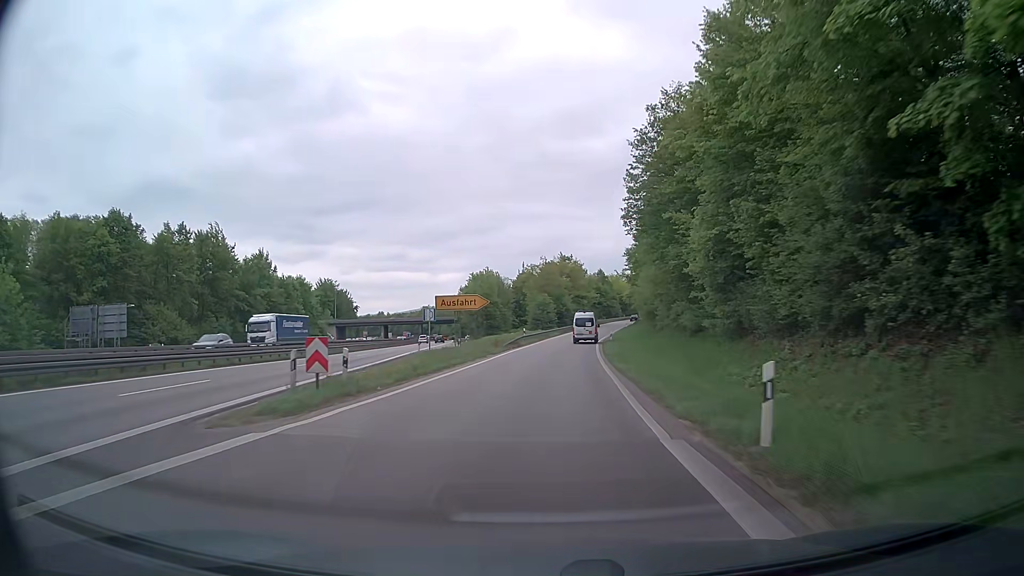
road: trunk_link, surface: asphalt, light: Day
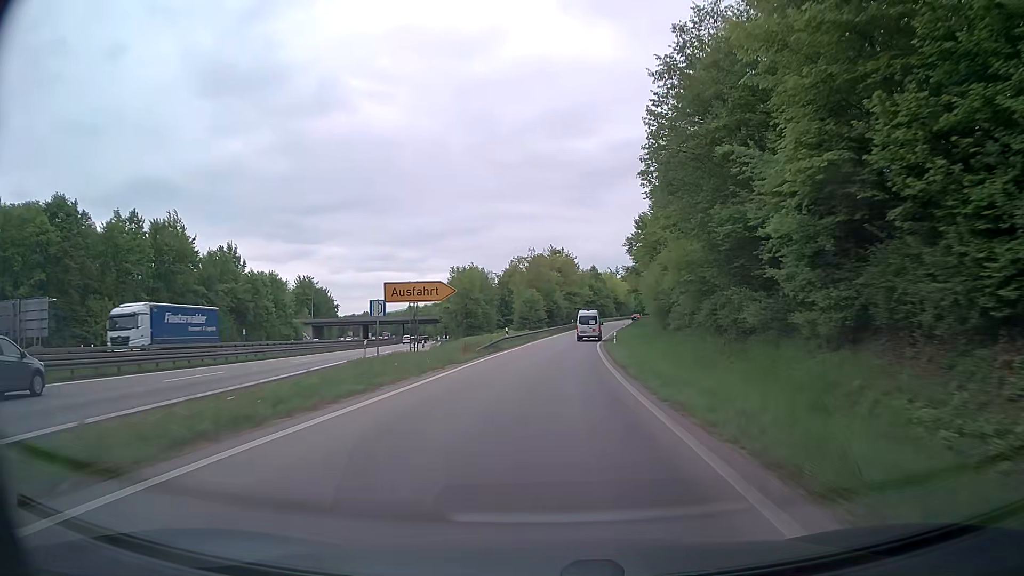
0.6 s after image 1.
(+0.1, +11.4) m; +1°
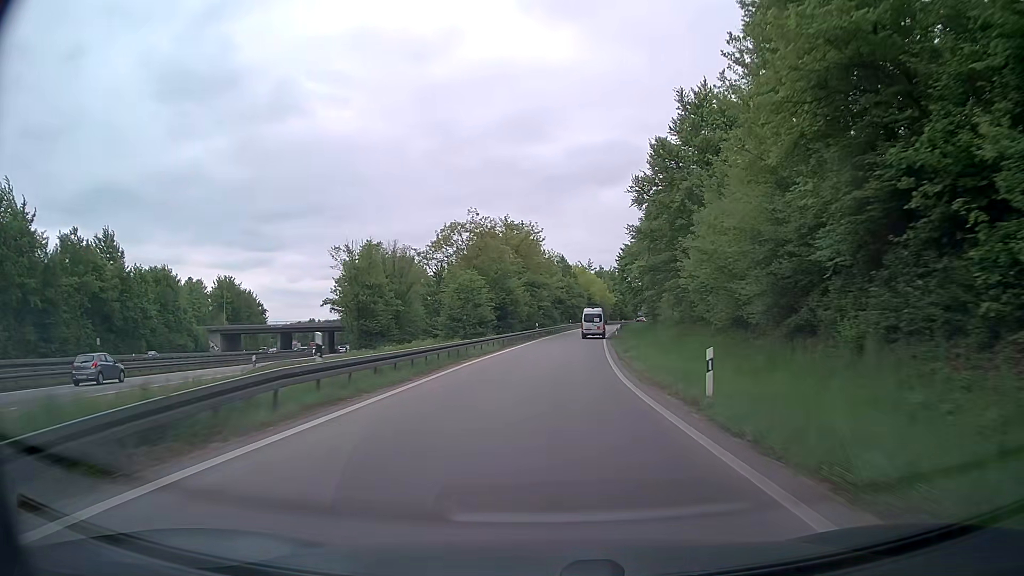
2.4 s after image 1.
(+0.7, +33.8) m; +3°
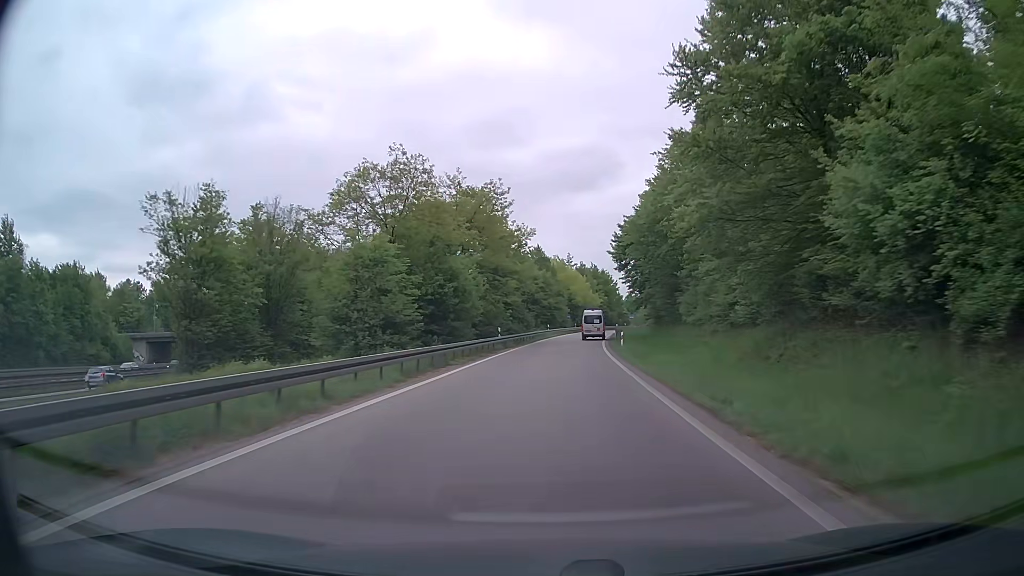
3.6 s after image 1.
(+0.4, +22.0) m; +2°
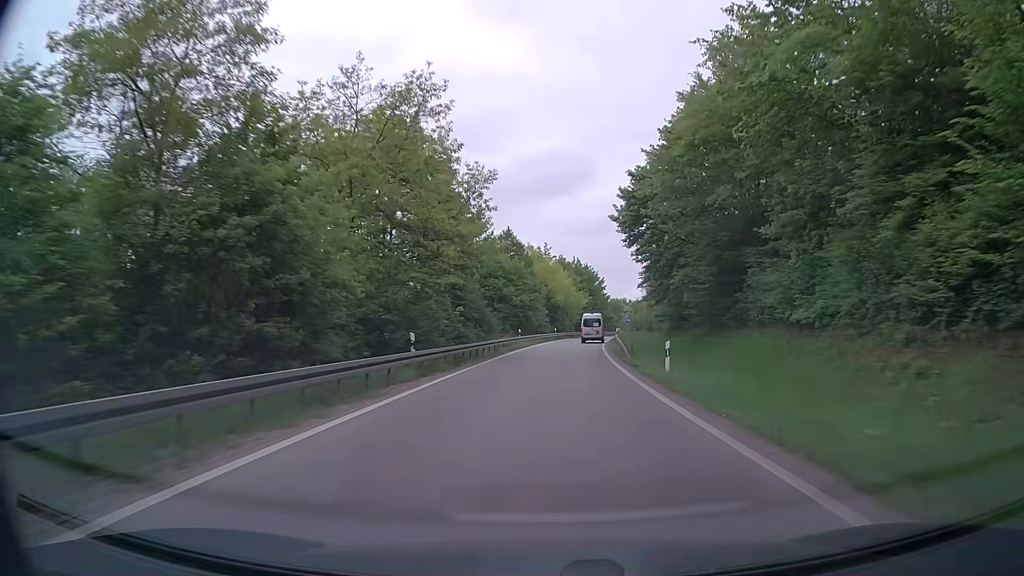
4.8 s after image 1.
(+0.4, +21.2) m; +2°
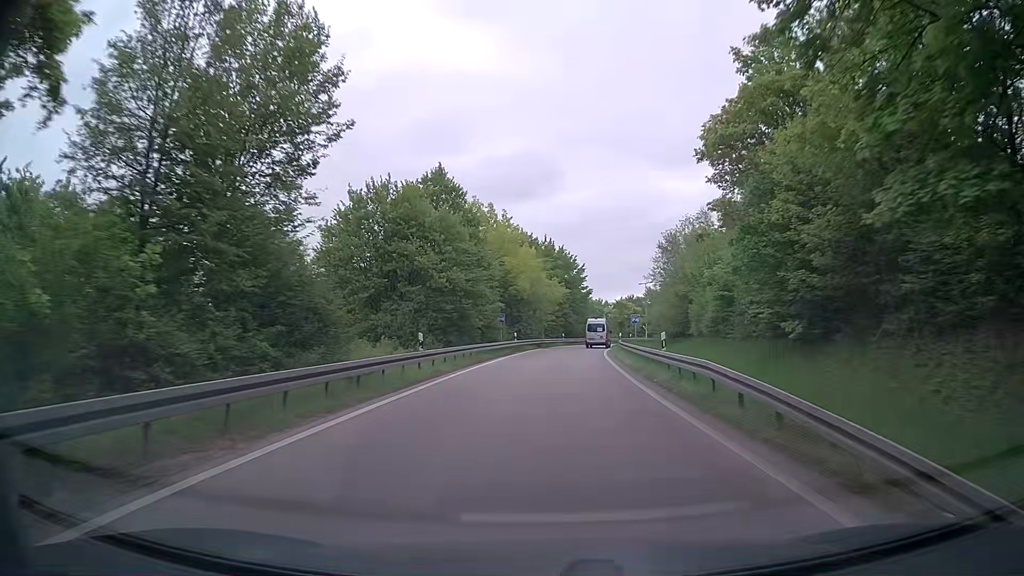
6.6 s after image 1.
(+0.8, +30.3) m; +3°
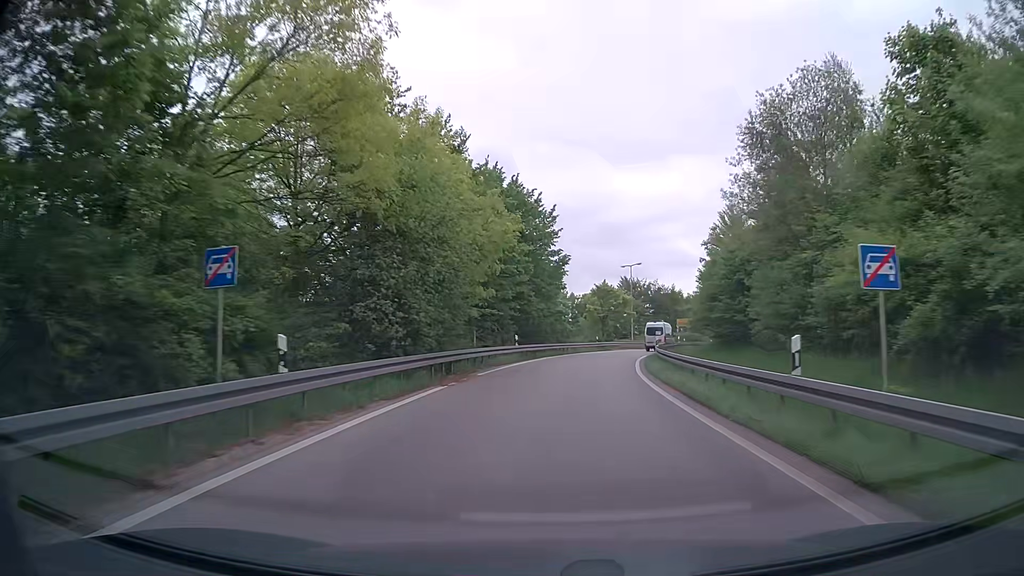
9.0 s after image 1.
(+1.2, +37.7) m; +4°
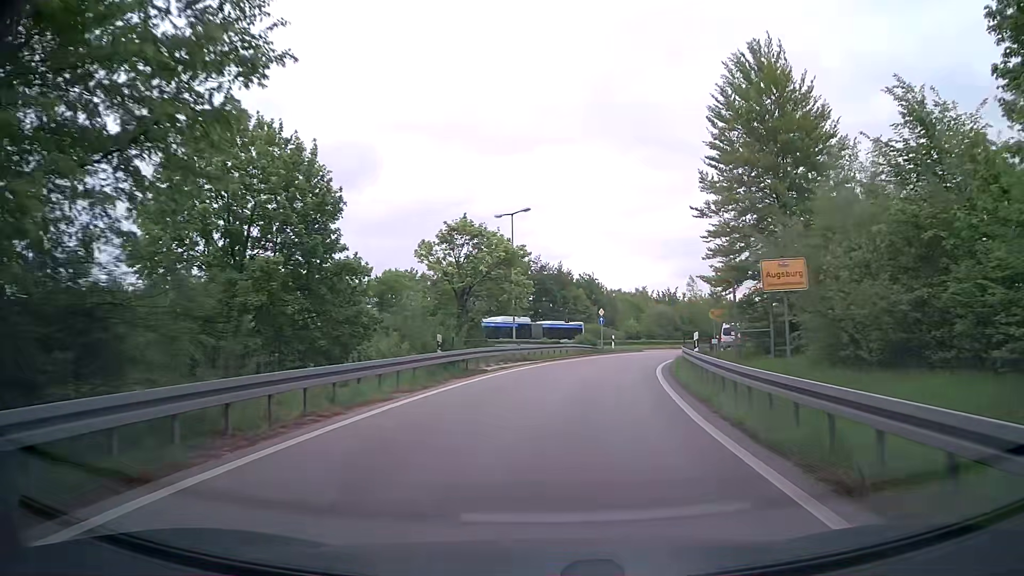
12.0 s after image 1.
(+3.7, +40.7) m; +12°
(0, +10) (+1, +20) (+3, +30) (+6, +39) (+9, +49) (+13, +58) (+19, +66) (+24, +74) (+30, +82) (+36, +90) m
